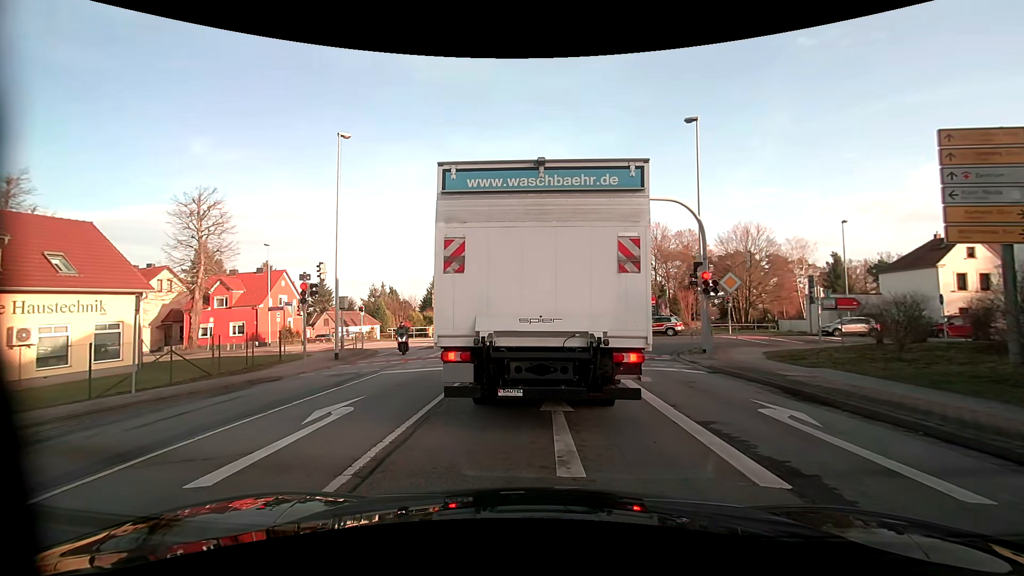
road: primary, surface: asphalt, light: Day
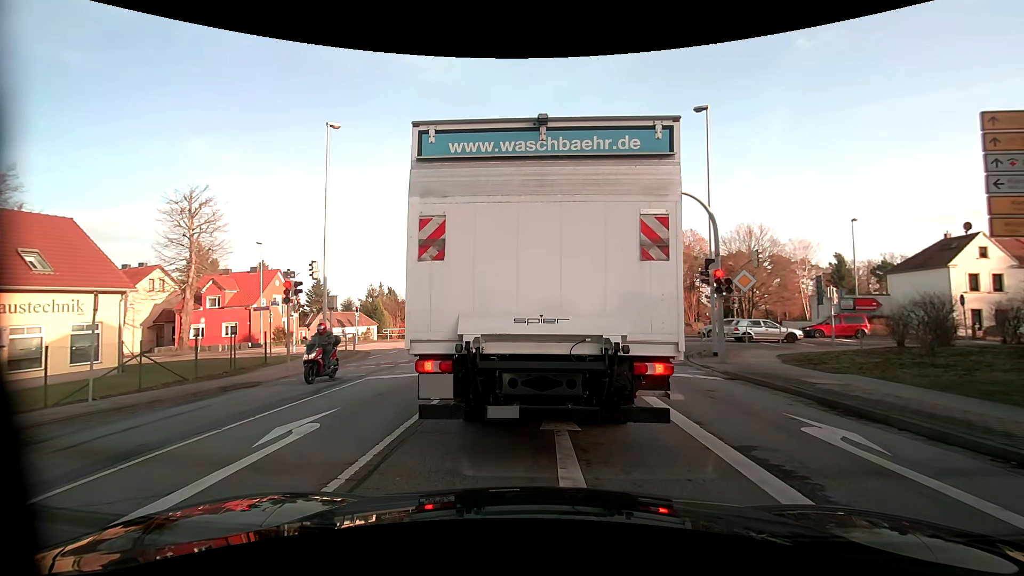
(0.0, +1.2) m; 0°
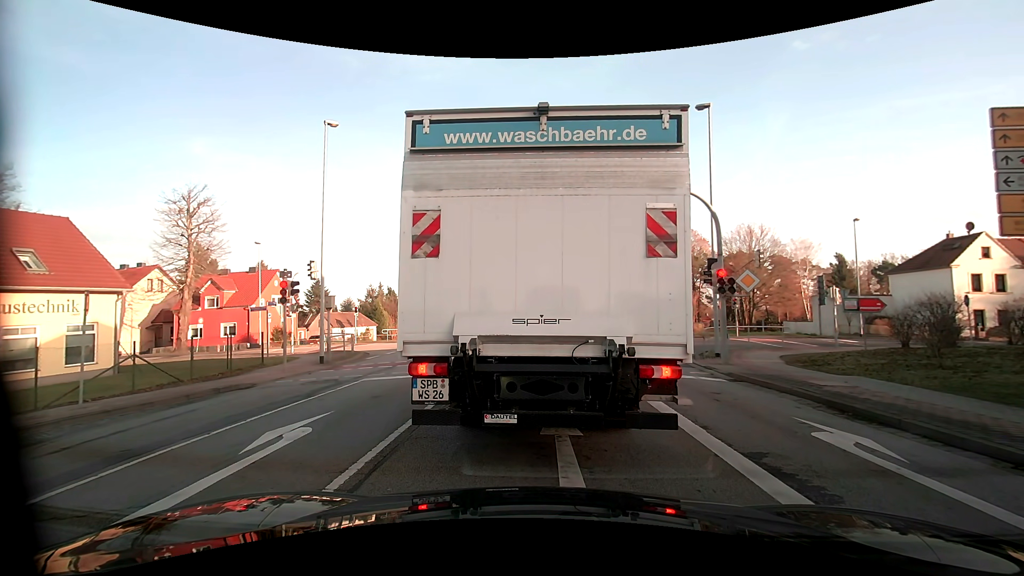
(0.0, +0.3) m; 0°
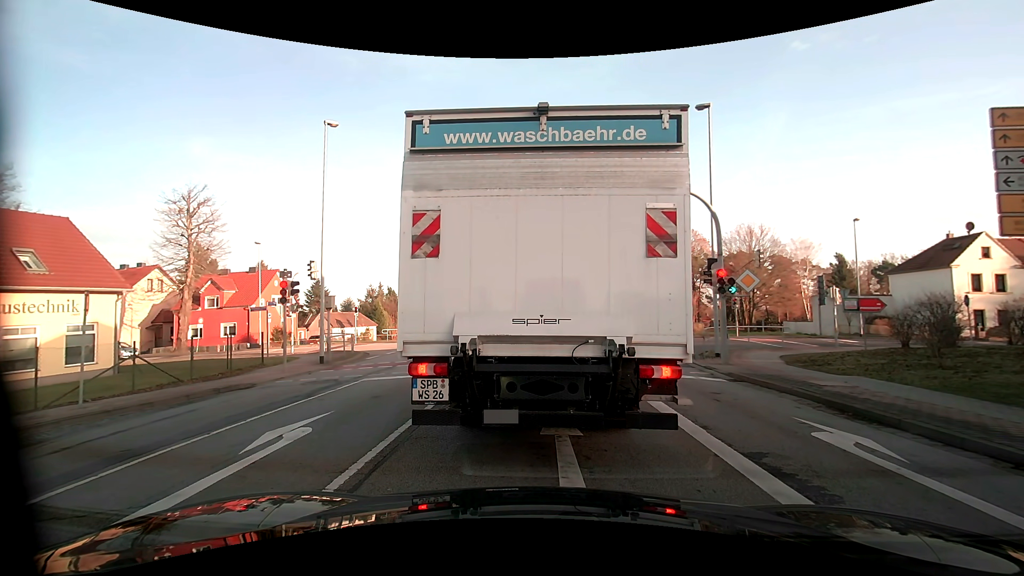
(0.0, 0.0) m; 0°
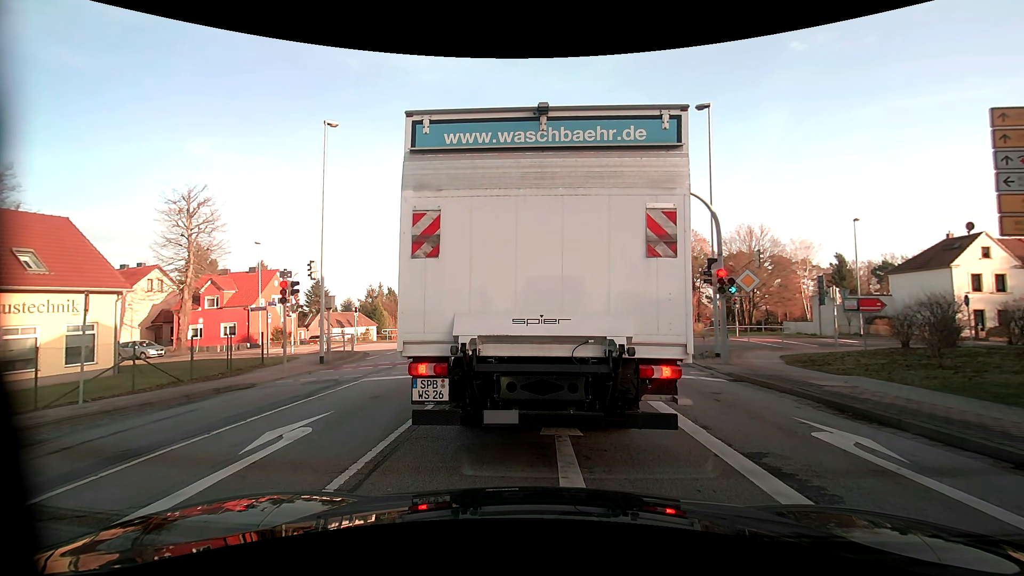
(0.0, 0.0) m; 0°
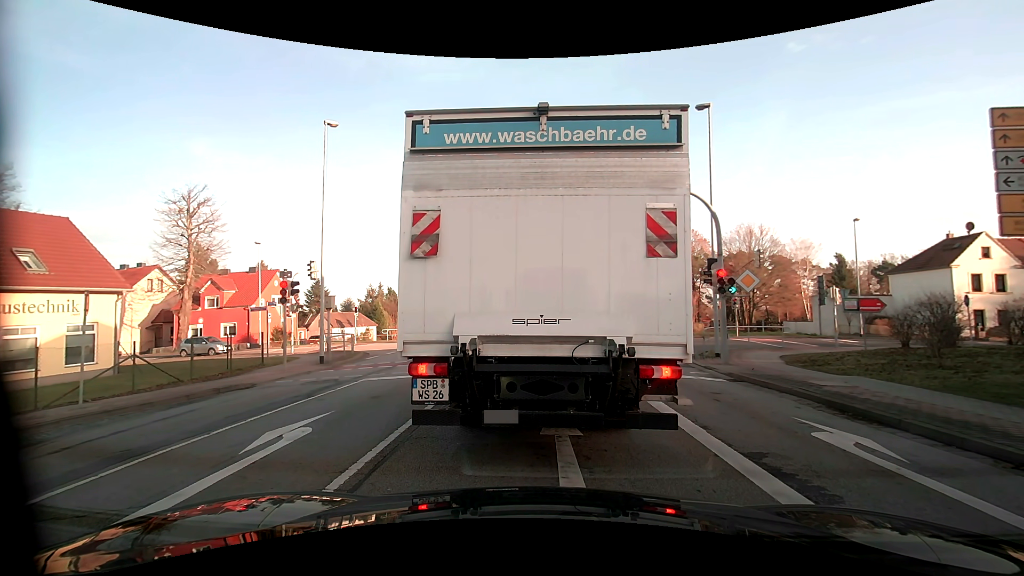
(0.0, 0.0) m; 0°
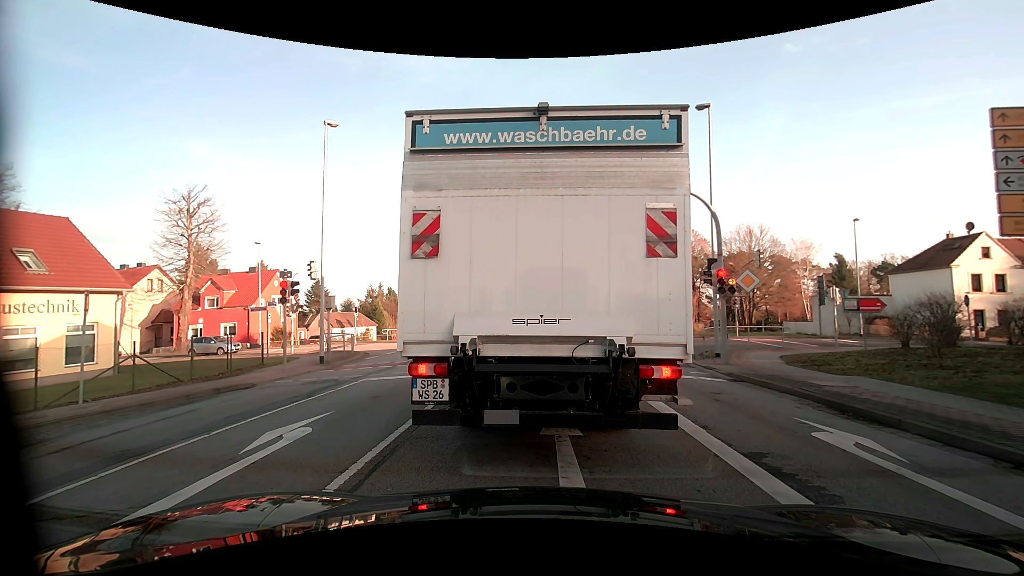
(0.0, 0.0) m; 0°
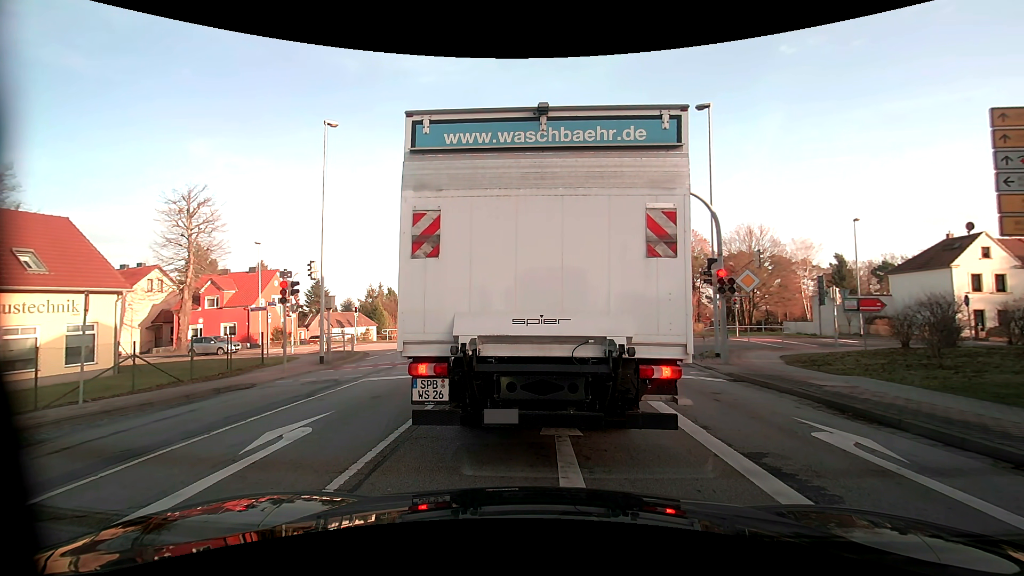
(0.0, 0.0) m; 0°
(0, +10) (0, +20) (0, +30) (0, +40) (0, +50) (0, +60) (0, +70) (0, +80) (0, +90) (0, +100) m
